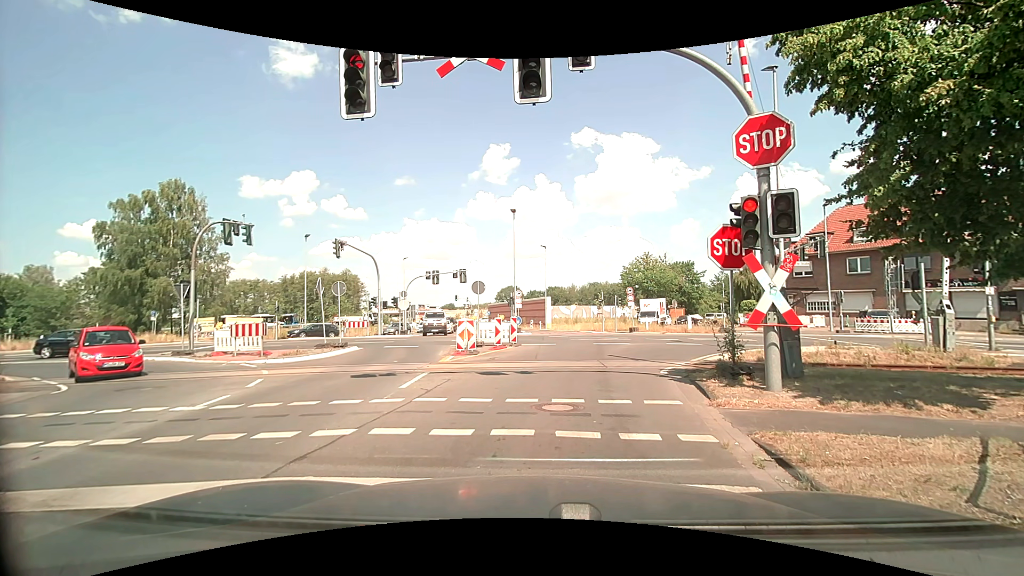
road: tertiary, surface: asphalt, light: Day
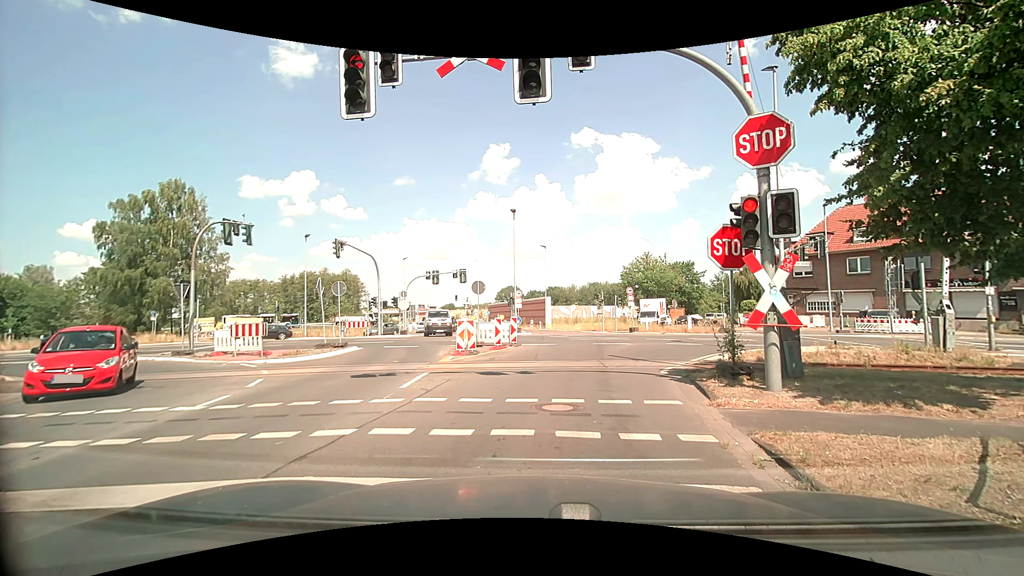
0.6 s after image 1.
(0.0, 0.0) m; 0°
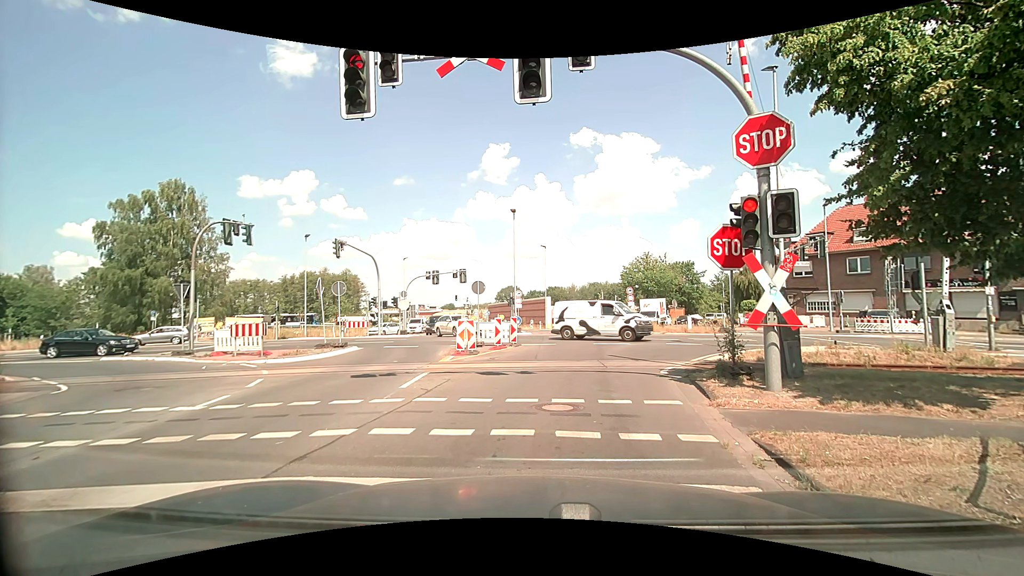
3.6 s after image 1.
(0.0, 0.0) m; 0°
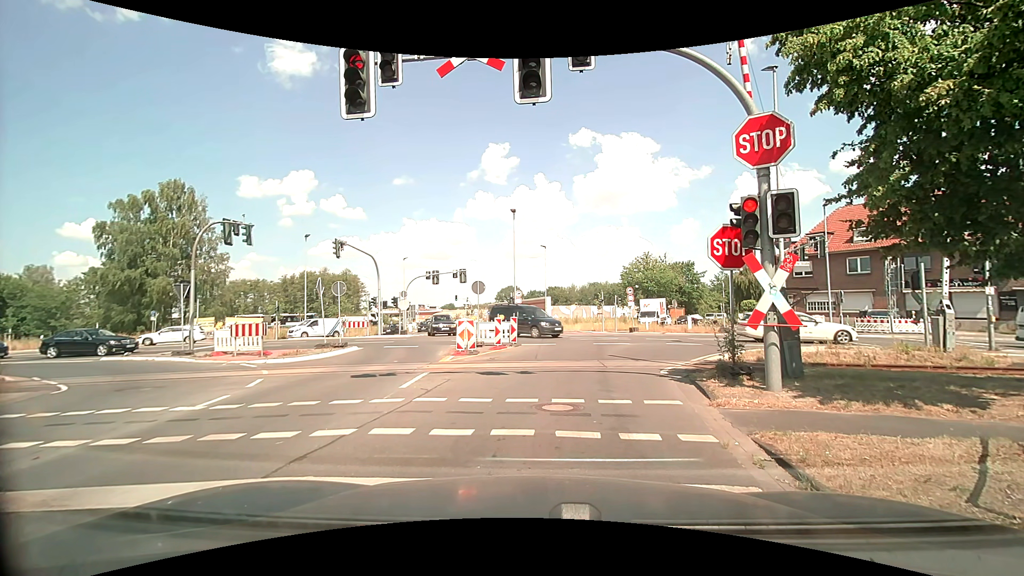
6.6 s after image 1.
(0.0, 0.0) m; 0°
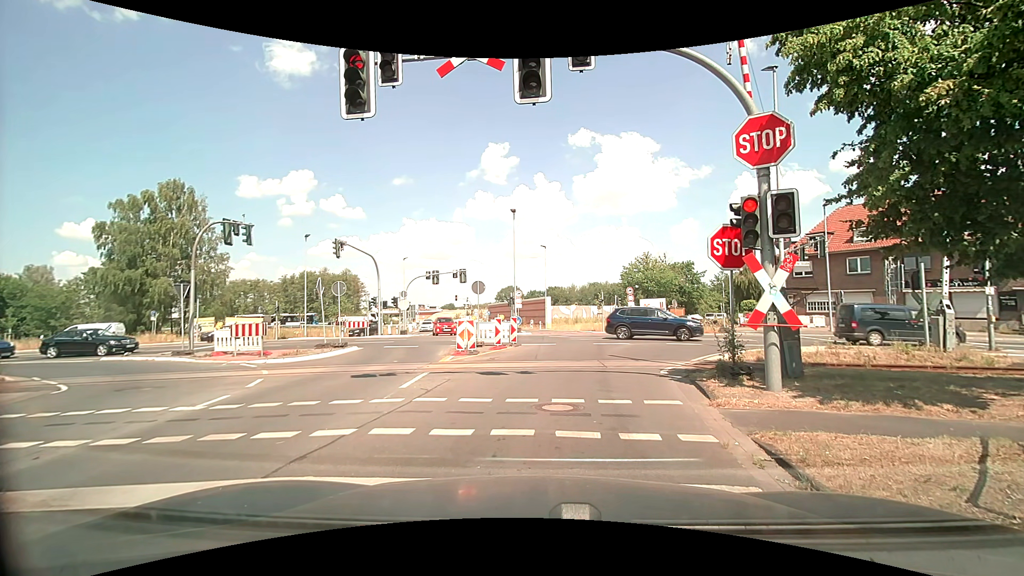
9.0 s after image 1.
(0.0, 0.0) m; 0°
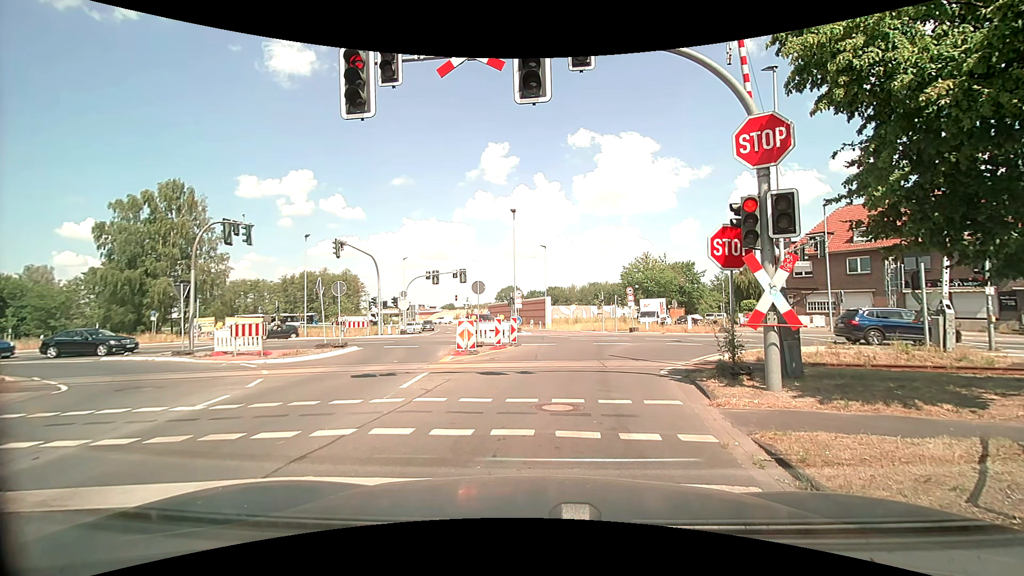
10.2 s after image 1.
(0.0, 0.0) m; 0°
